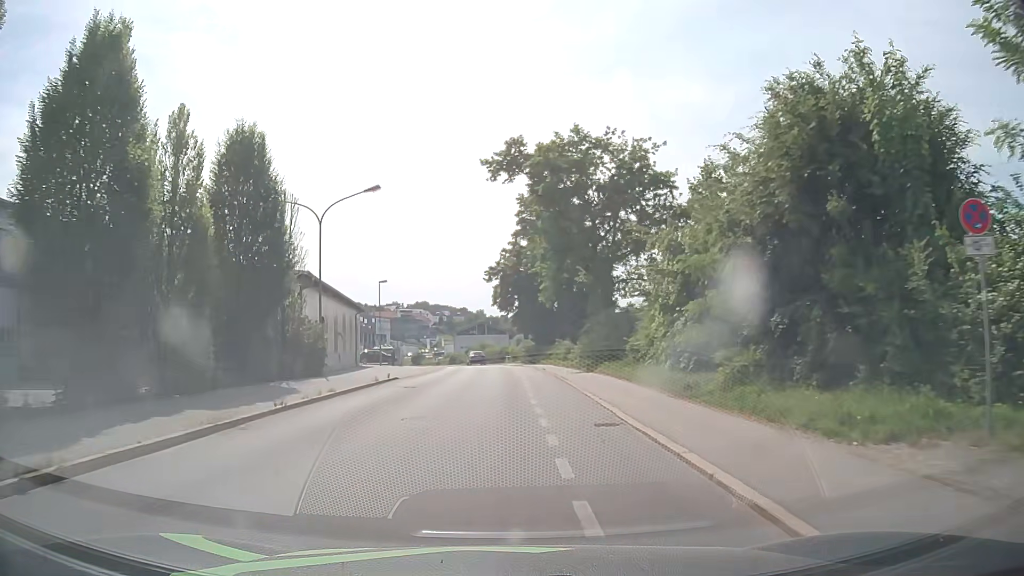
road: residential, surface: asphalt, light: Day
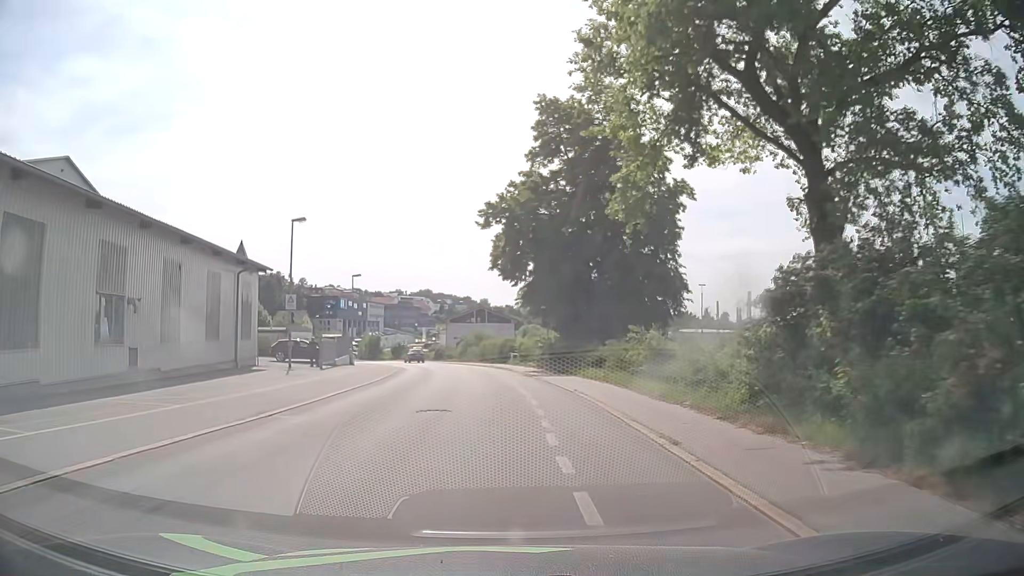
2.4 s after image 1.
(-0.1, +28.1) m; 0°
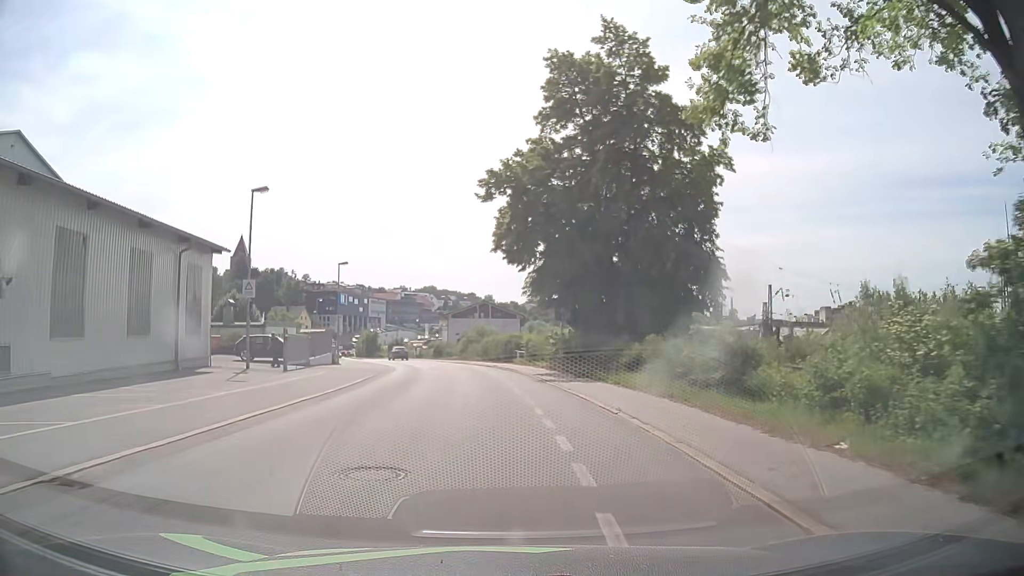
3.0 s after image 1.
(-0.1, +6.8) m; -1°
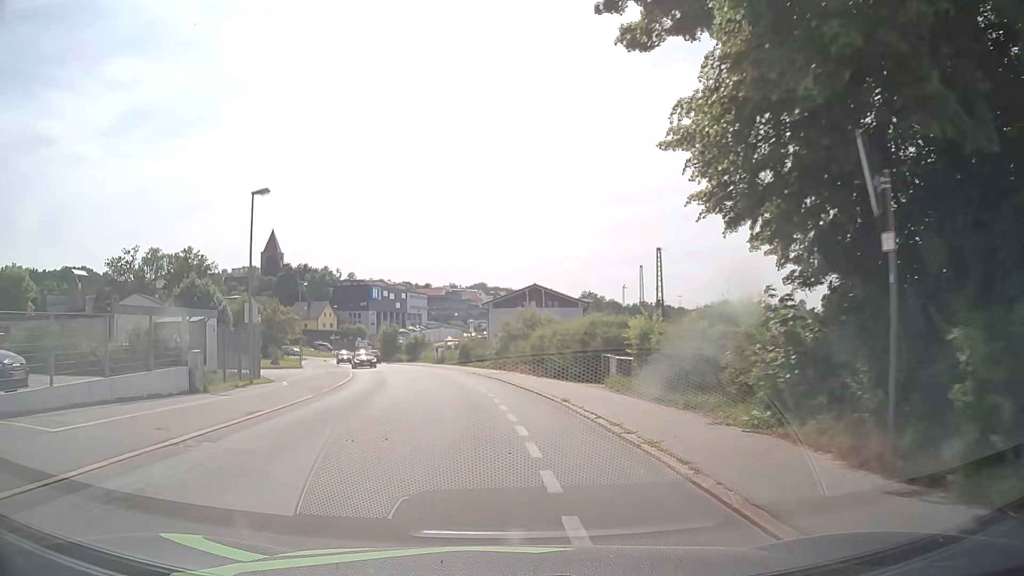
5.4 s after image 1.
(-0.5, +26.9) m; -4°
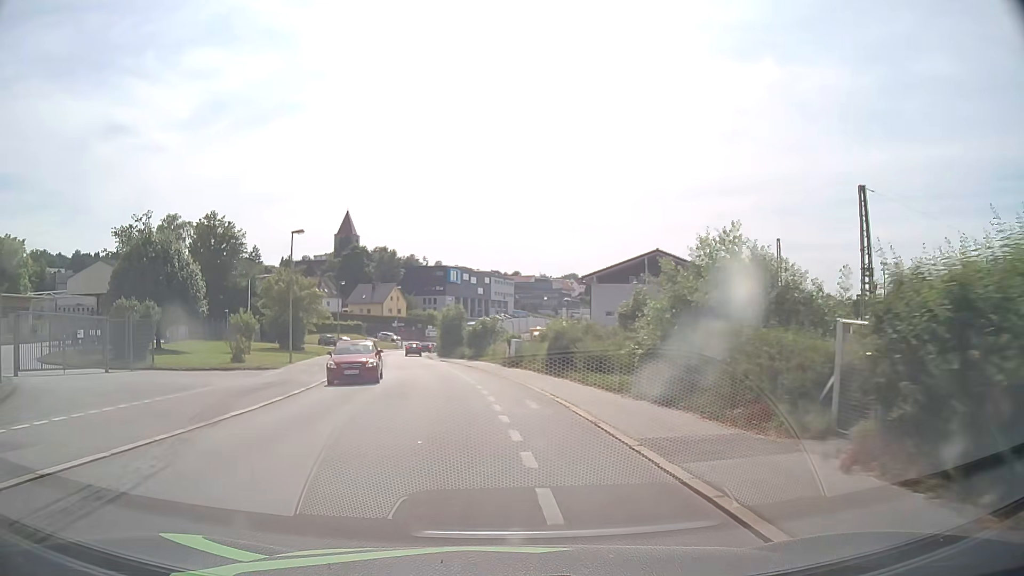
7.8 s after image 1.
(-1.5, +25.4) m; -8°
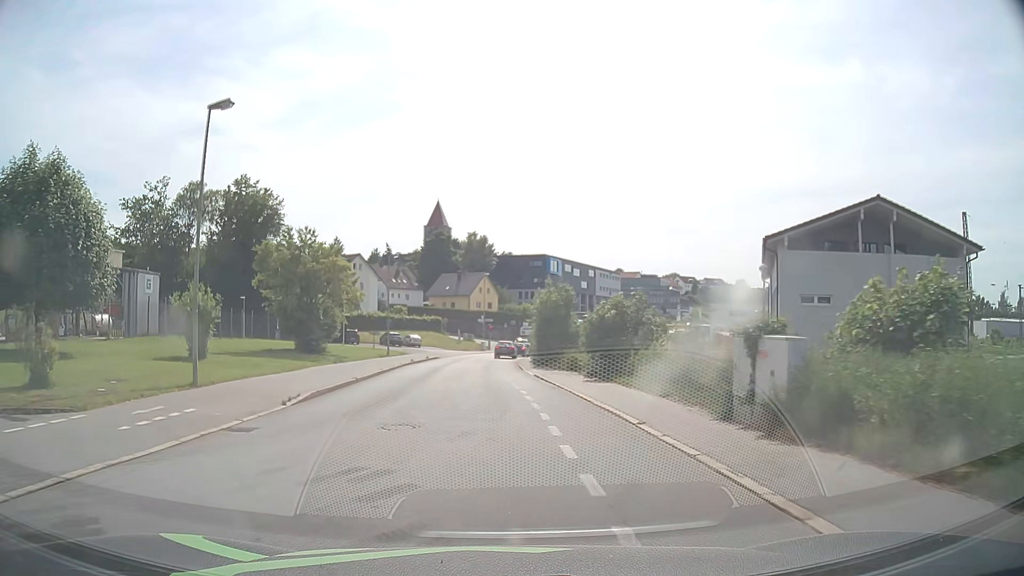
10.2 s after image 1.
(-1.8, +23.5) m; -8°
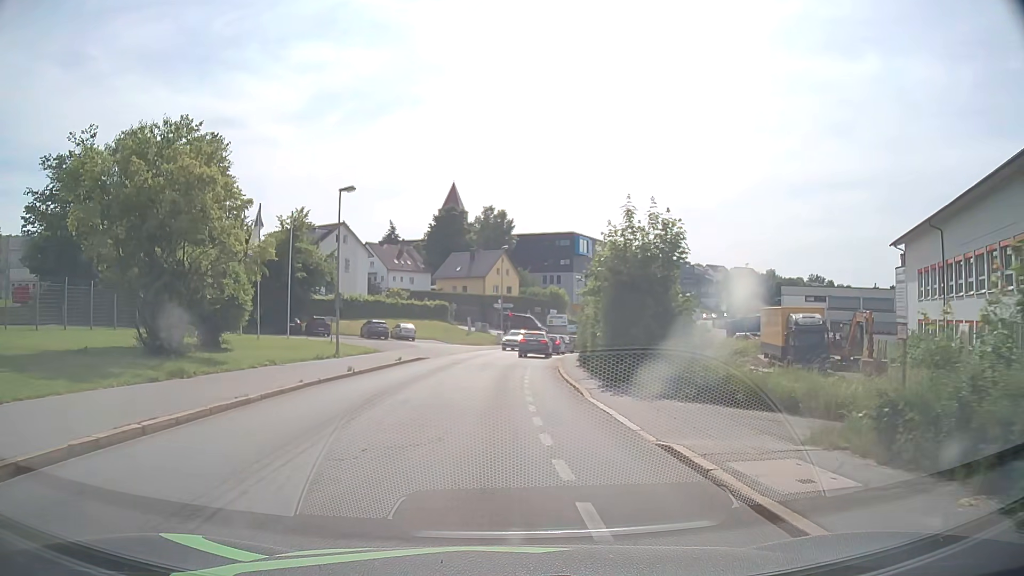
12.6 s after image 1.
(-0.4, +21.4) m; -1°
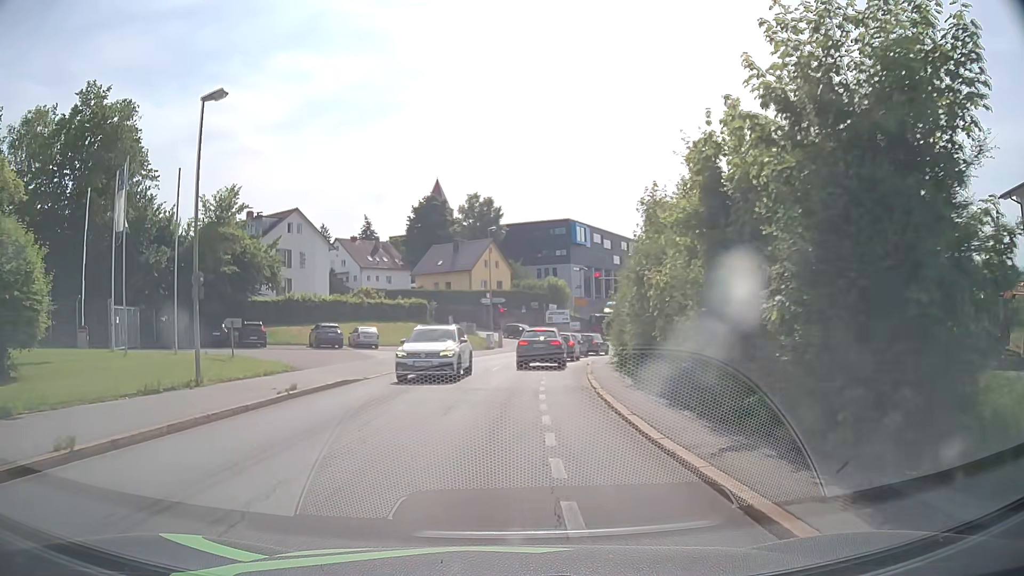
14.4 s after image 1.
(0.0, +14.1) m; +1°
